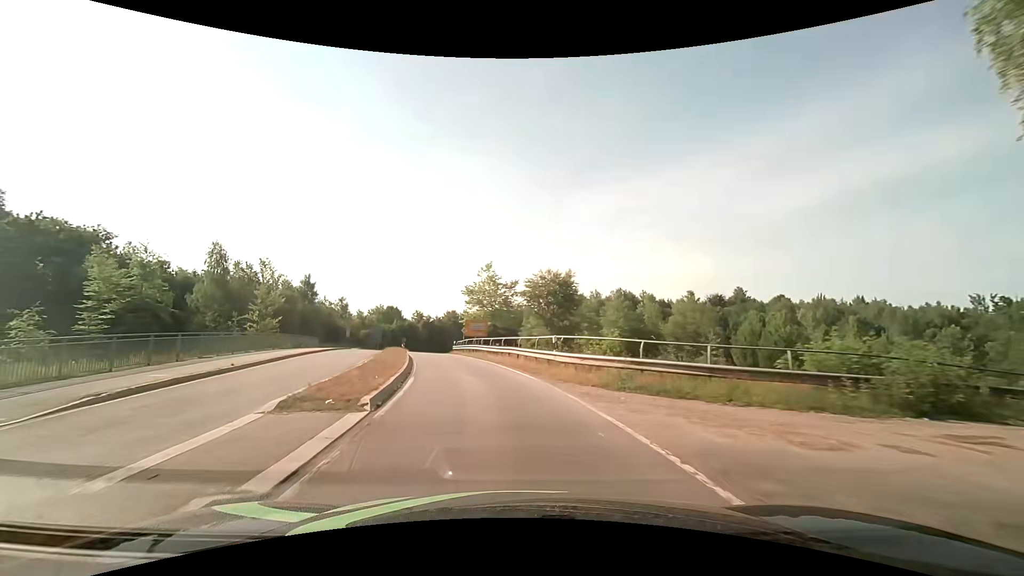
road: primary_link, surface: asphalt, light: Day
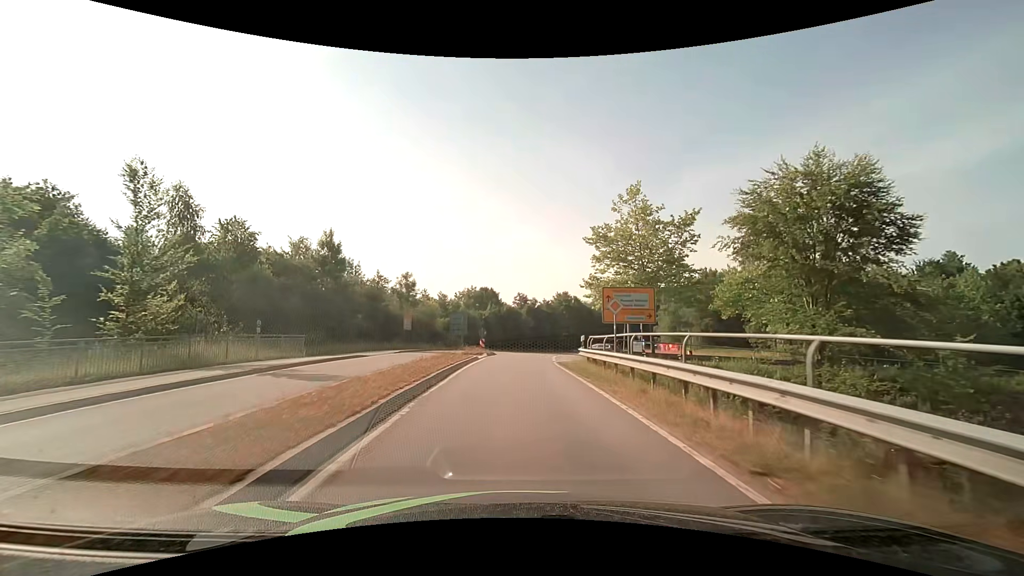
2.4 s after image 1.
(-4.2, +30.9) m; -12°
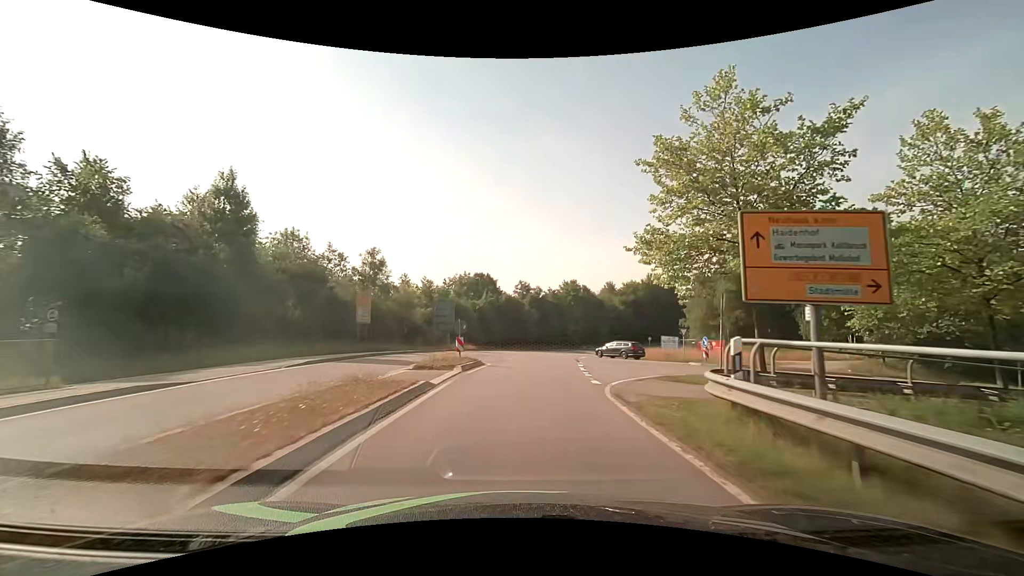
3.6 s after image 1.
(-0.1, +14.9) m; 0°
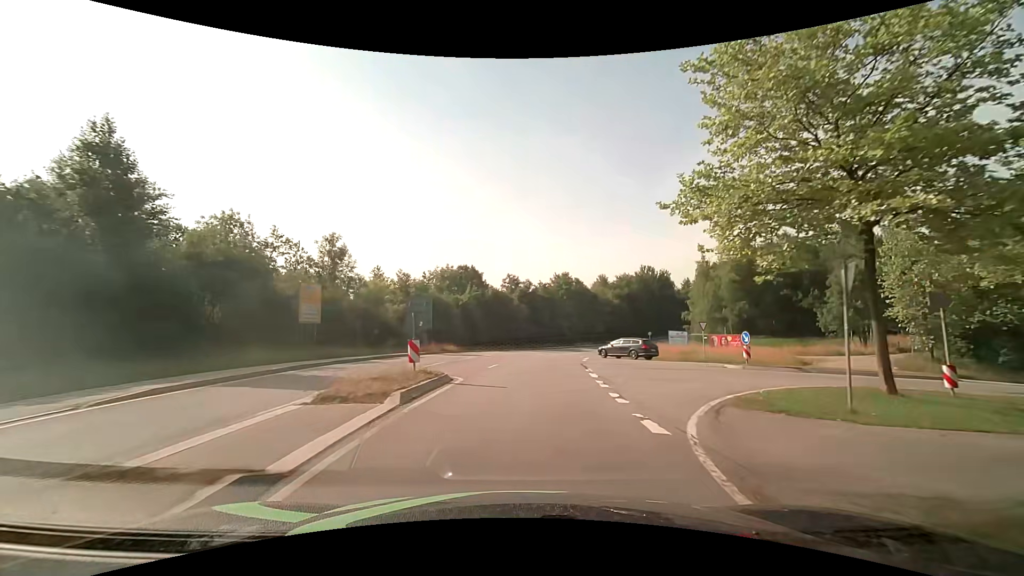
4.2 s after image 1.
(+0.1, +7.1) m; +1°
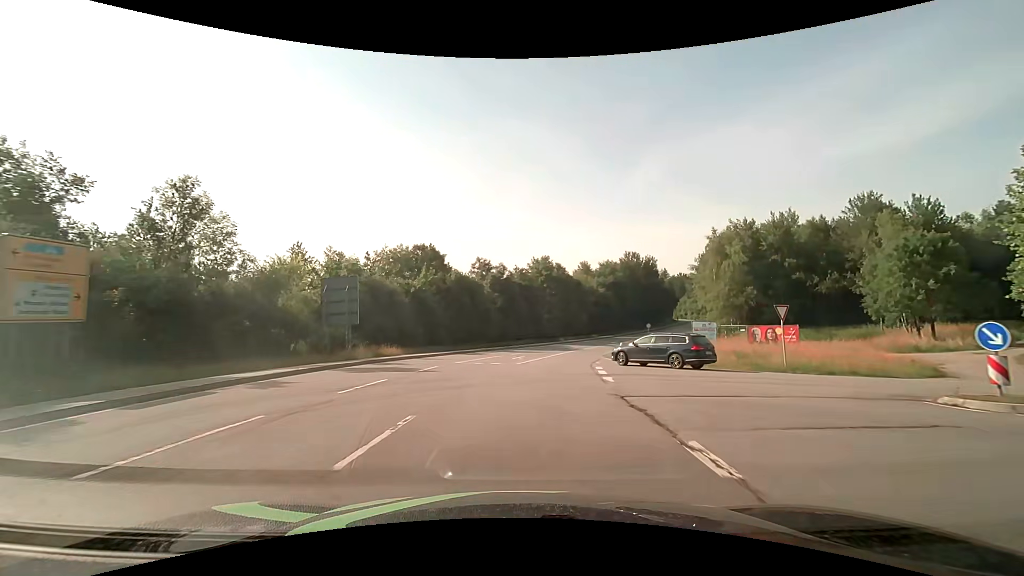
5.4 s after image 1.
(+0.3, +14.2) m; +2°
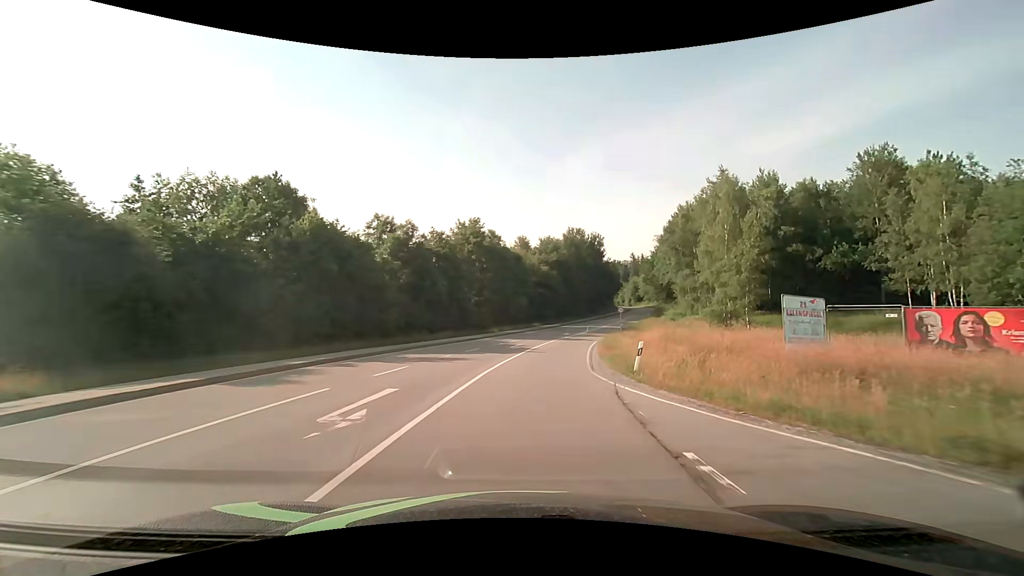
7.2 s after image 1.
(+1.4, +21.8) m; +8°
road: secondary
(0, +10) (+1, +20) (+2, +30) (+4, +40) (+6, +49) (+9, +59) (+12, +69) (+16, +78) (+19, +87) (+22, +97) m
